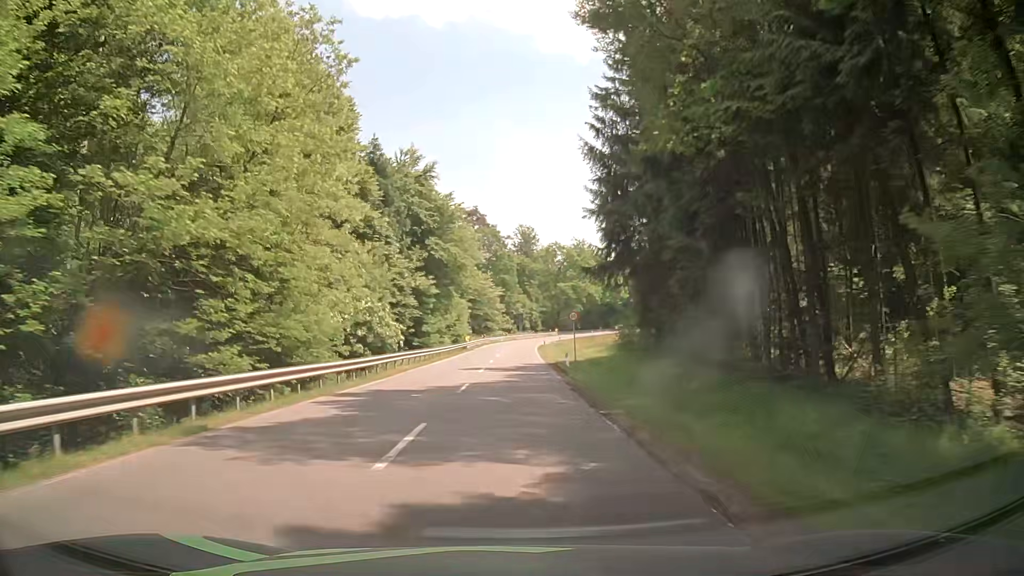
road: secondary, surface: asphalt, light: Day
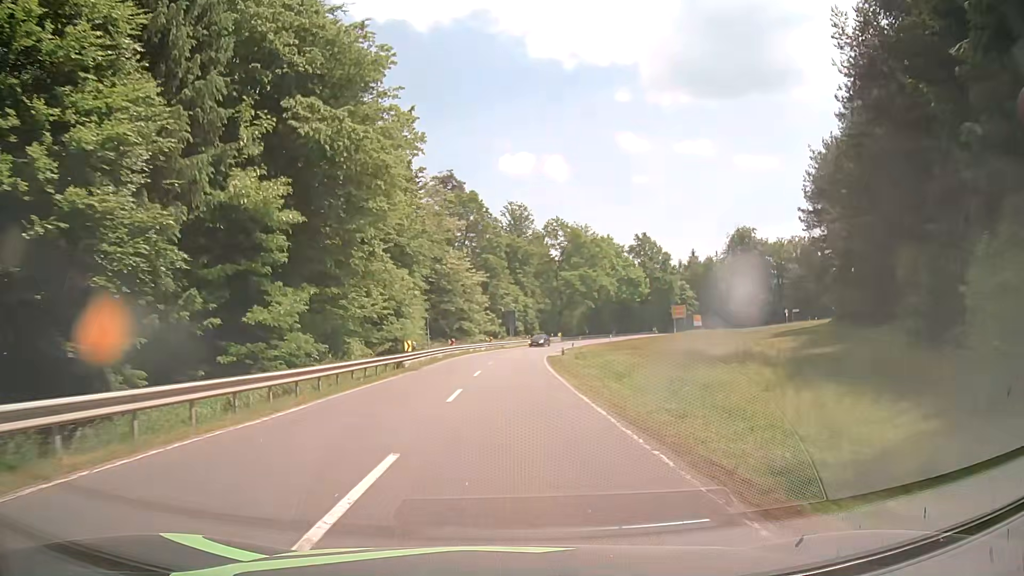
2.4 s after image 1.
(-0.3, +36.2) m; +1°
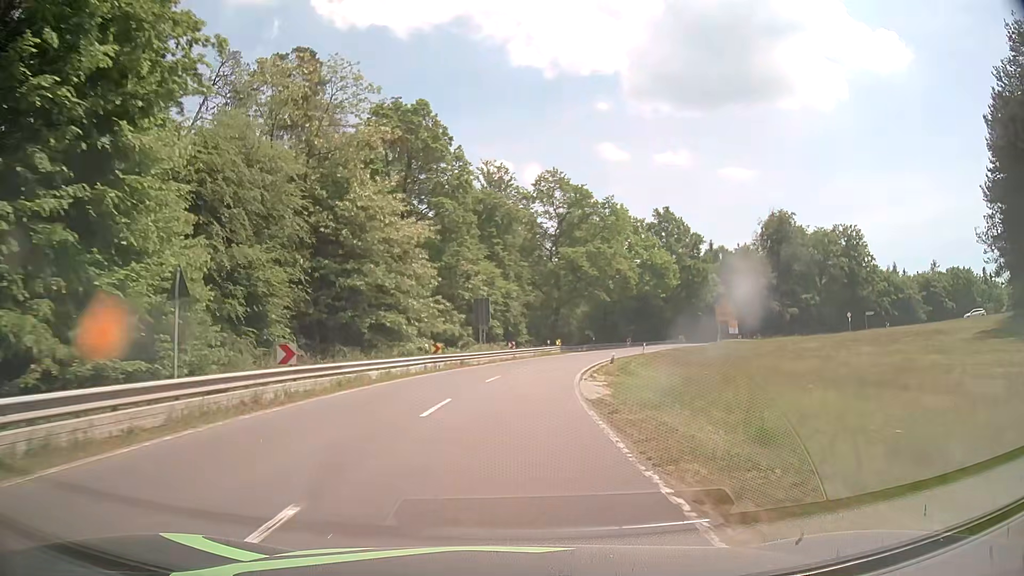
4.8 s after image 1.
(+0.1, +36.1) m; +1°
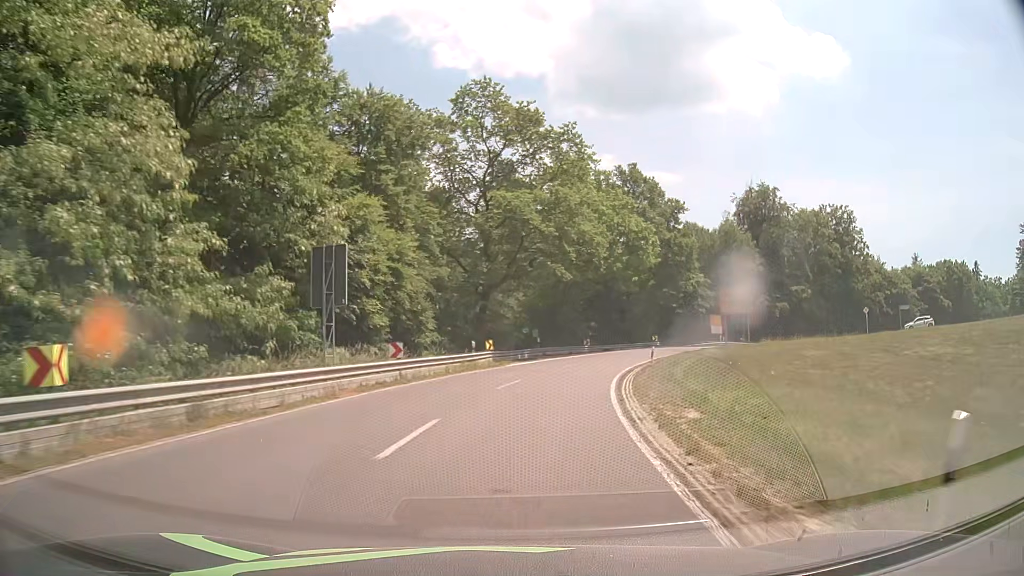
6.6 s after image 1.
(+1.2, +27.0) m; +6°
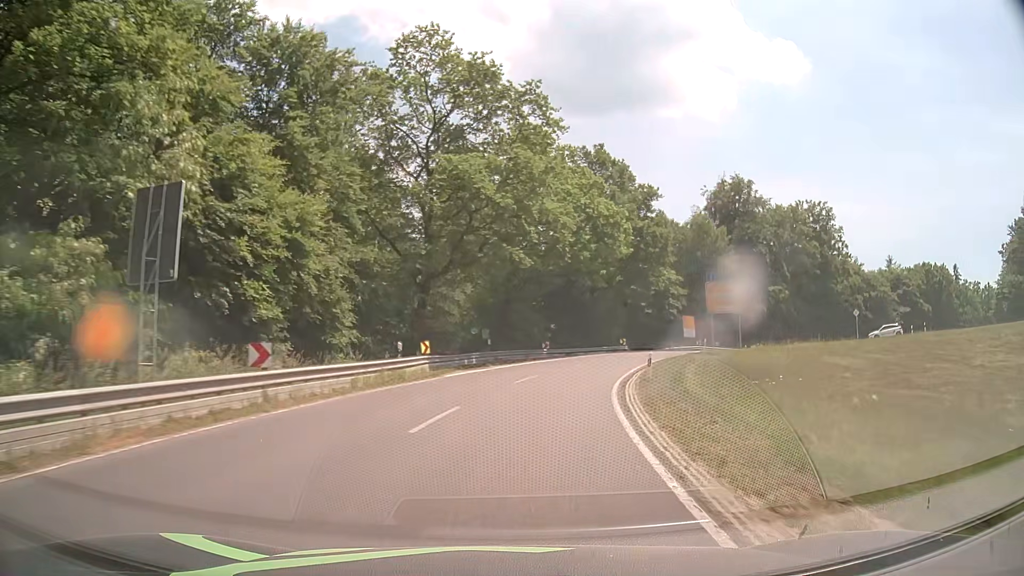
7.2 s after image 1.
(+0.3, +8.9) m; +4°
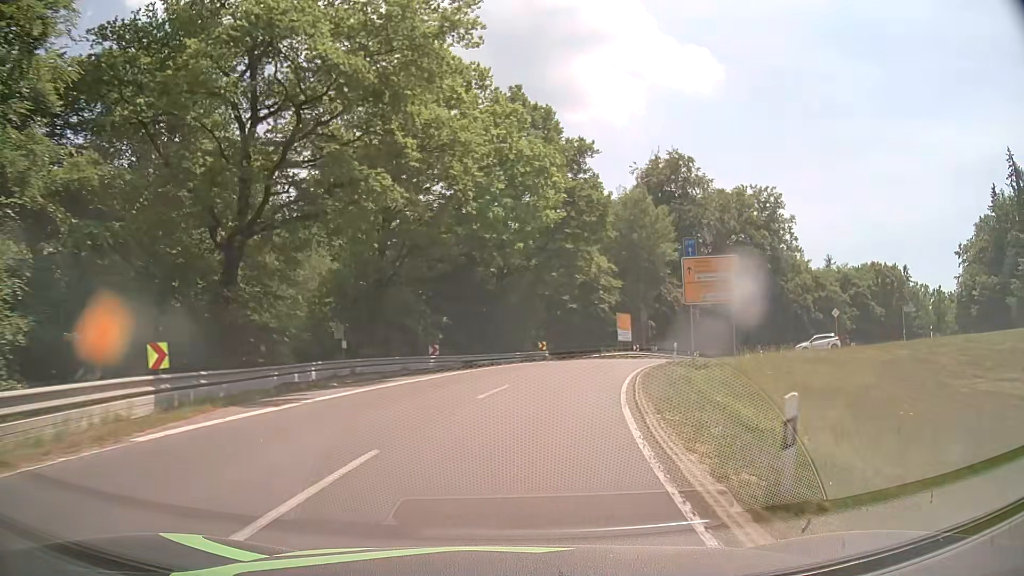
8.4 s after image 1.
(+1.3, +16.4) m; +9°
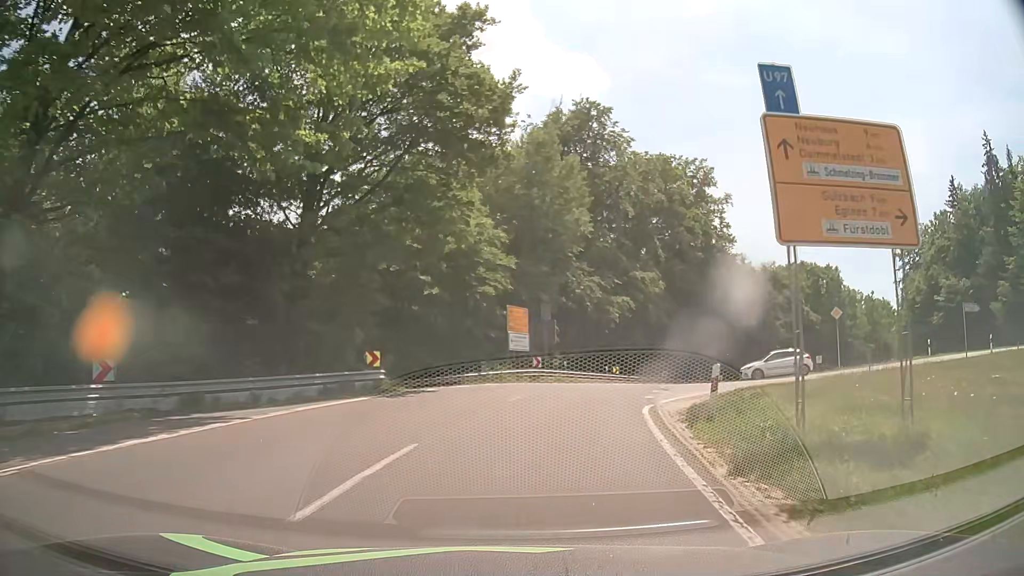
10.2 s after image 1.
(+2.0, +21.0) m; +11°
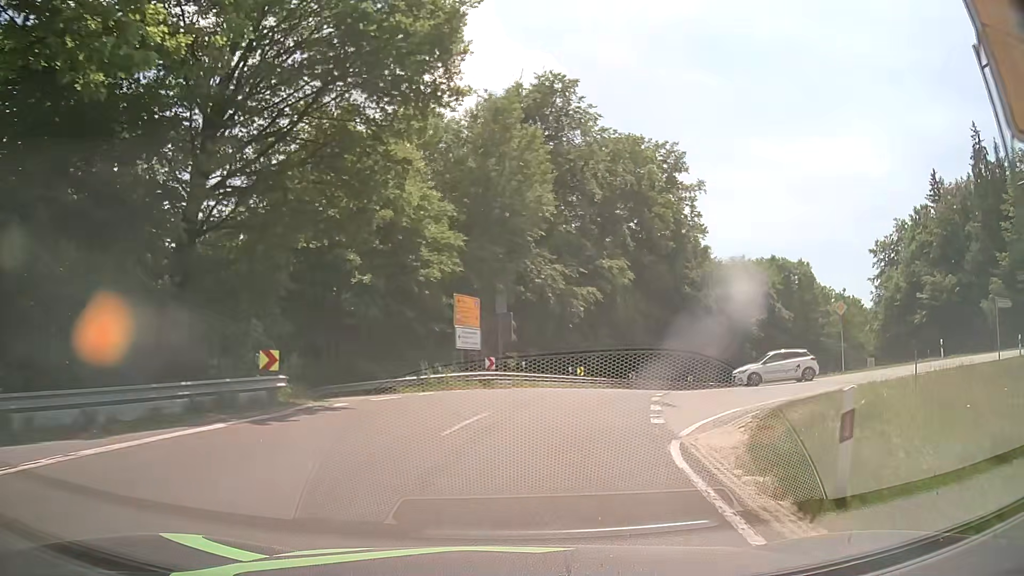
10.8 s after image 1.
(+0.2, +6.0) m; +3°
(+1, +10) (+6, +19) (+14, +25) (+23, +27) (+33, +27) (+43, +26) (+53, +25) (+63, +24) (+73, +23) (+83, +22) m
